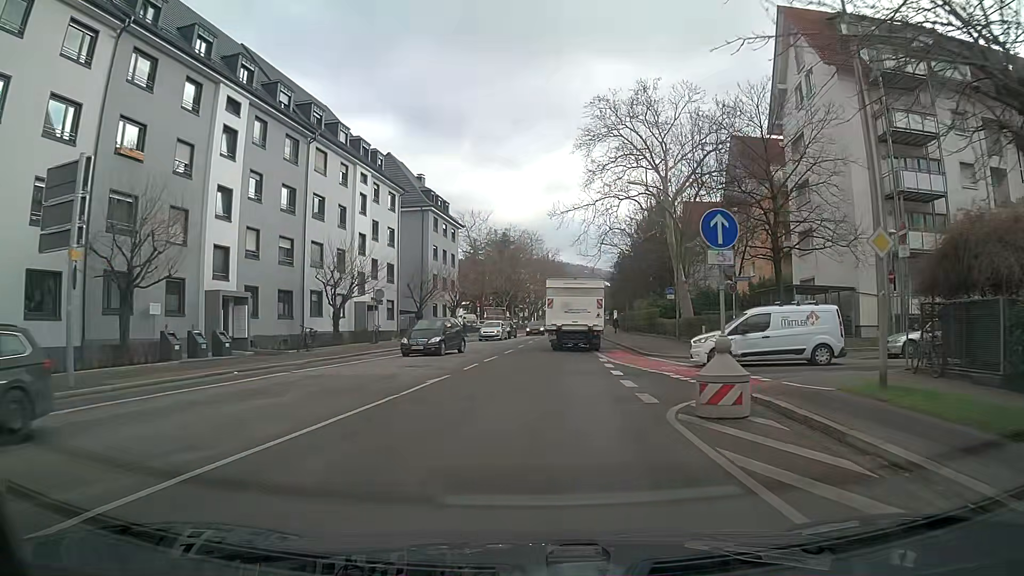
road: secondary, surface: asphalt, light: Day
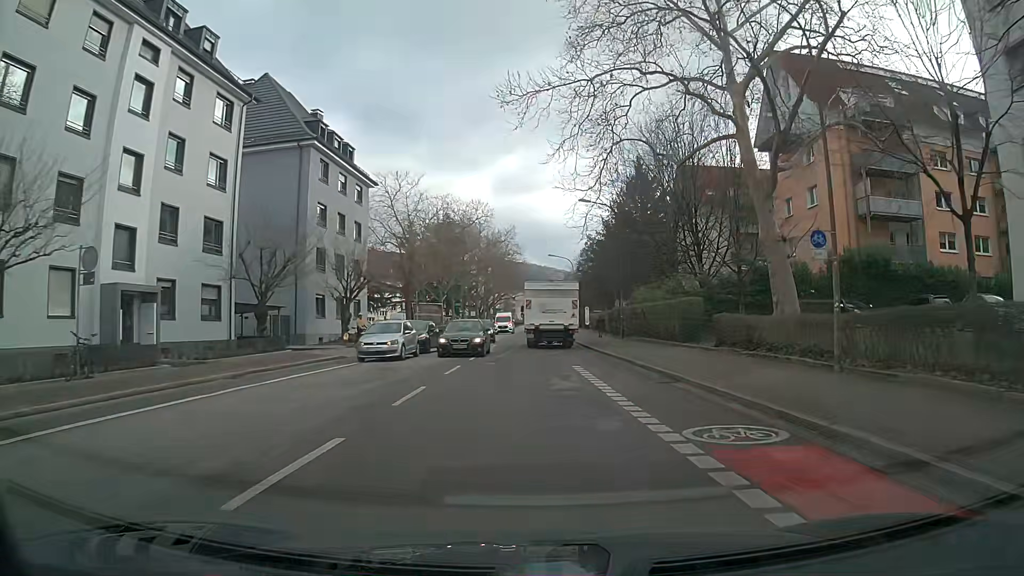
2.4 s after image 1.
(+0.6, +24.5) m; +4°
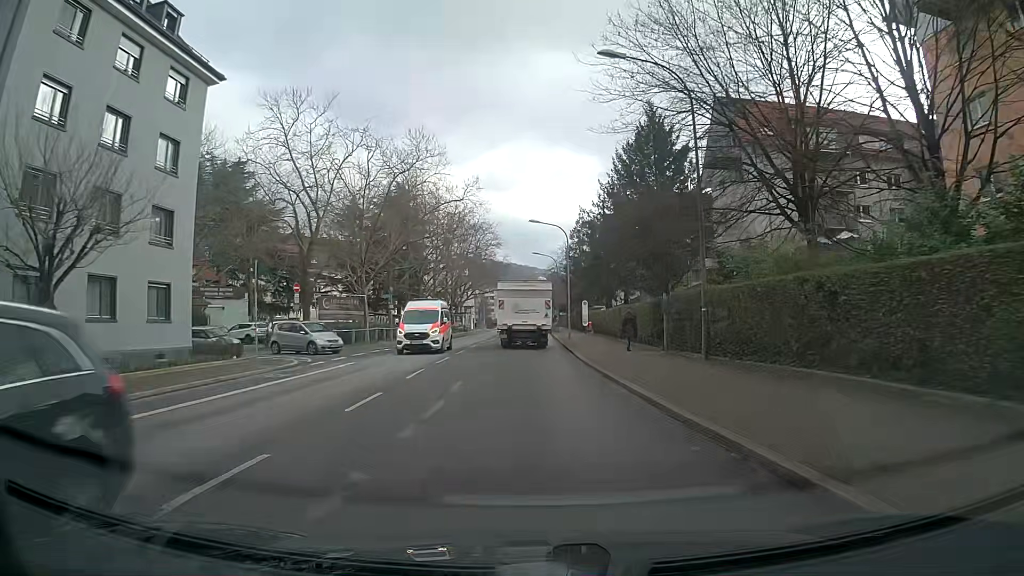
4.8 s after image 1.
(+0.2, +25.2) m; +2°
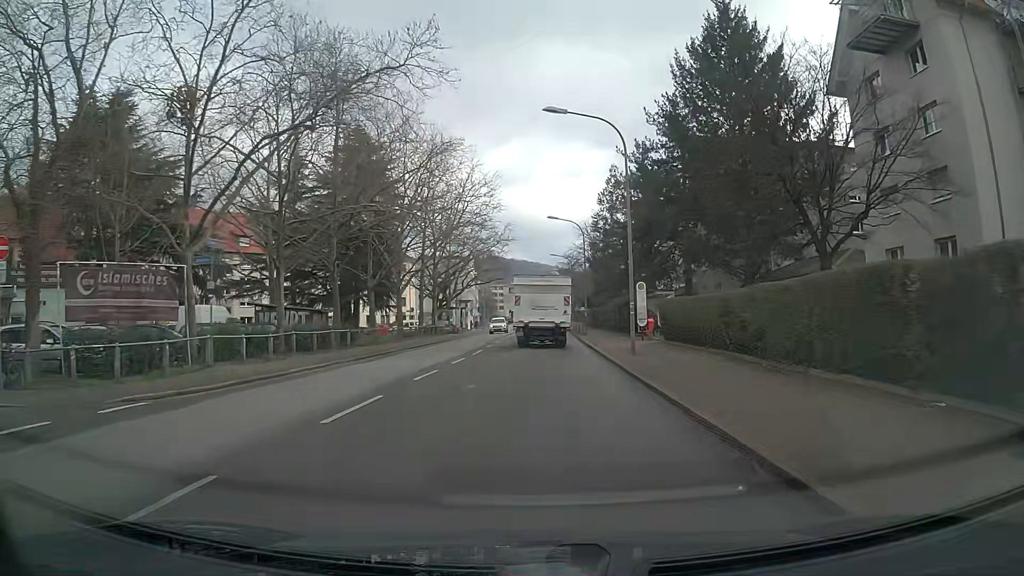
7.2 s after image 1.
(-0.6, +25.7) m; -2°
(0, +10) (0, +20) (+1, +30) (+1, +40) (+1, +50) (+2, +60) (+2, +70) (+3, +80) (+3, +90) (+4, +100) m
